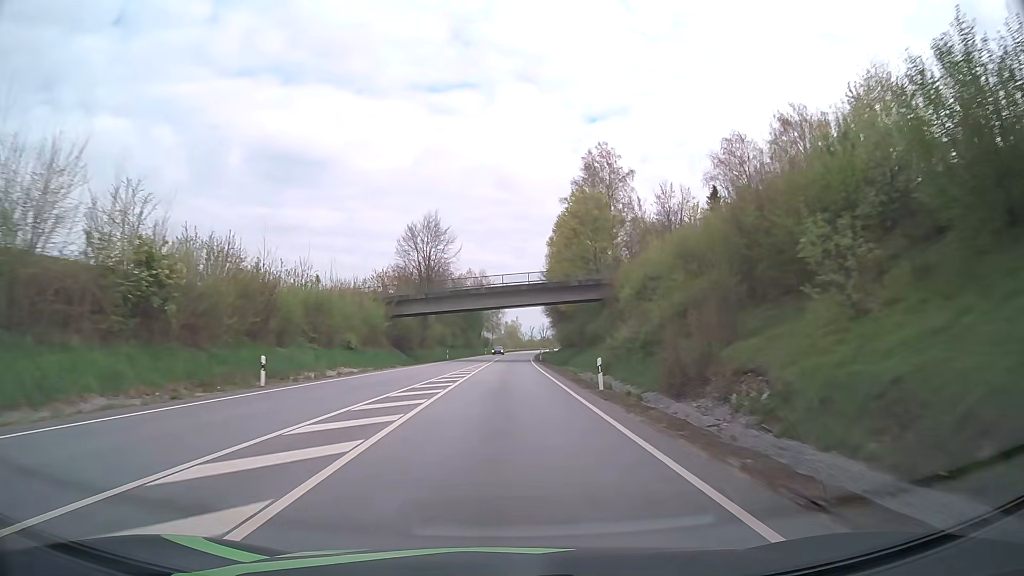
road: primary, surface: asphalt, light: Day
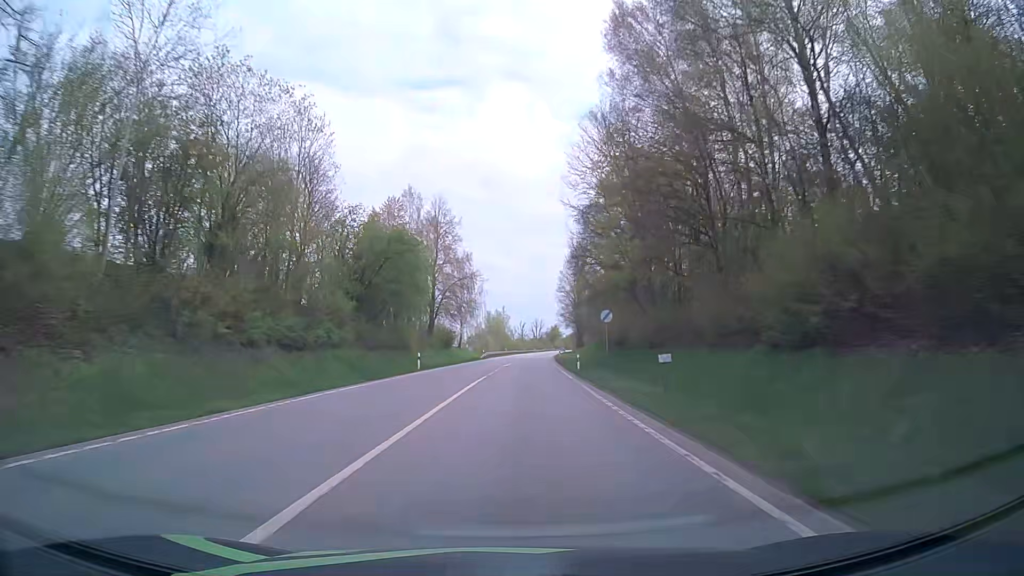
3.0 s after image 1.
(+0.8, +79.3) m; +2°
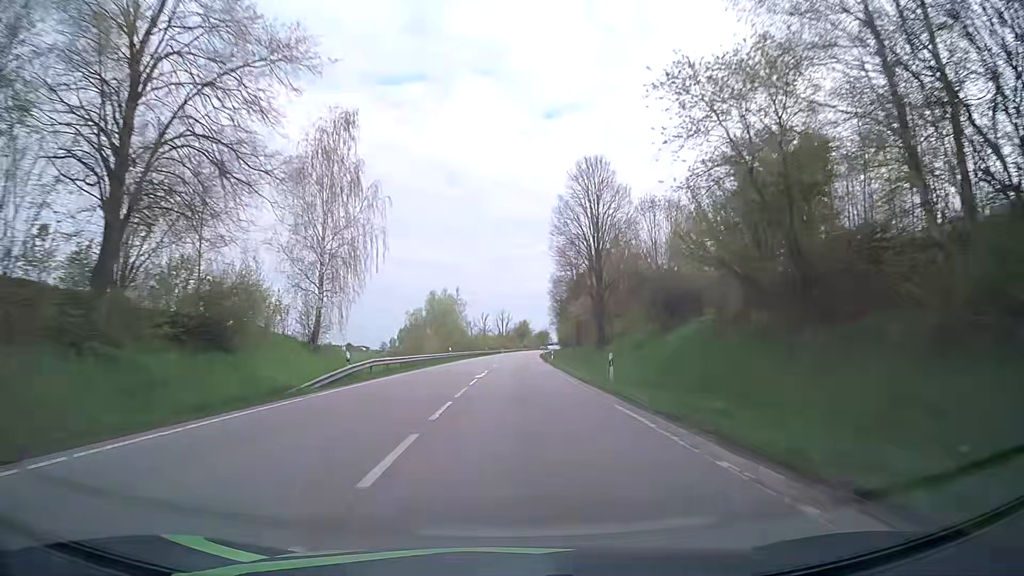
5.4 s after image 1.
(+1.4, +63.3) m; +3°
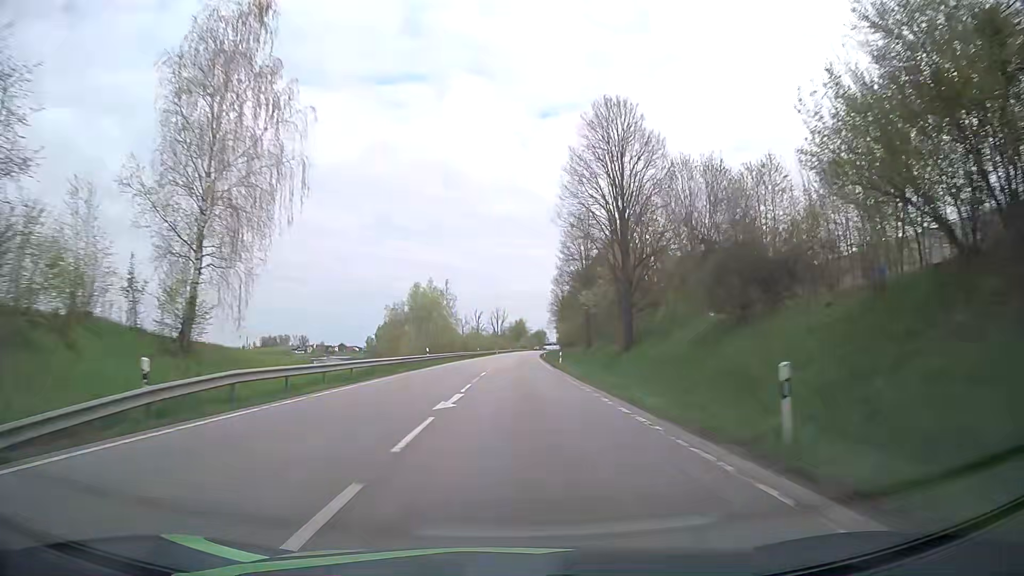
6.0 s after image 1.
(+0.1, +15.8) m; 0°
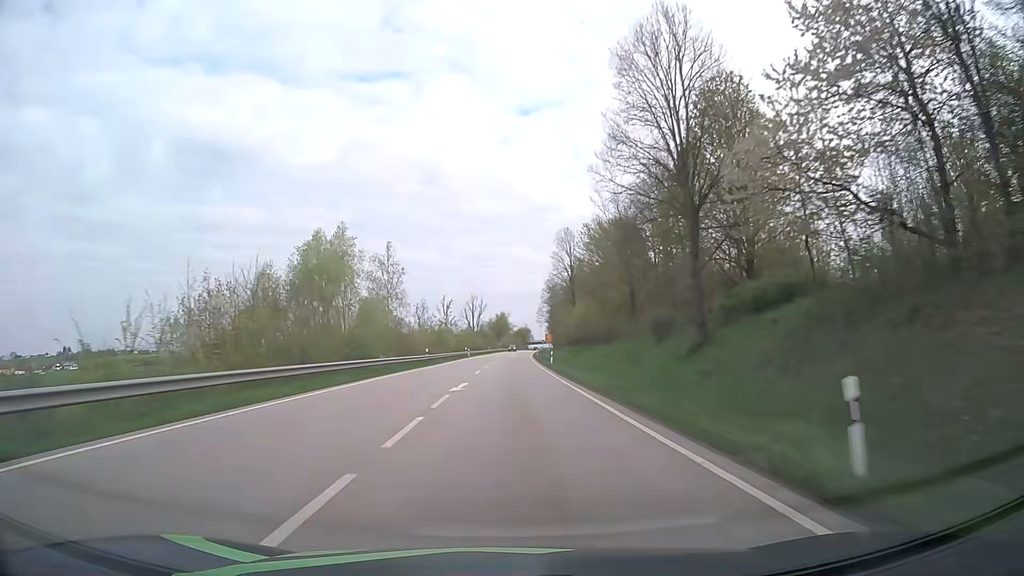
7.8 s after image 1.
(+0.8, +47.5) m; +2°
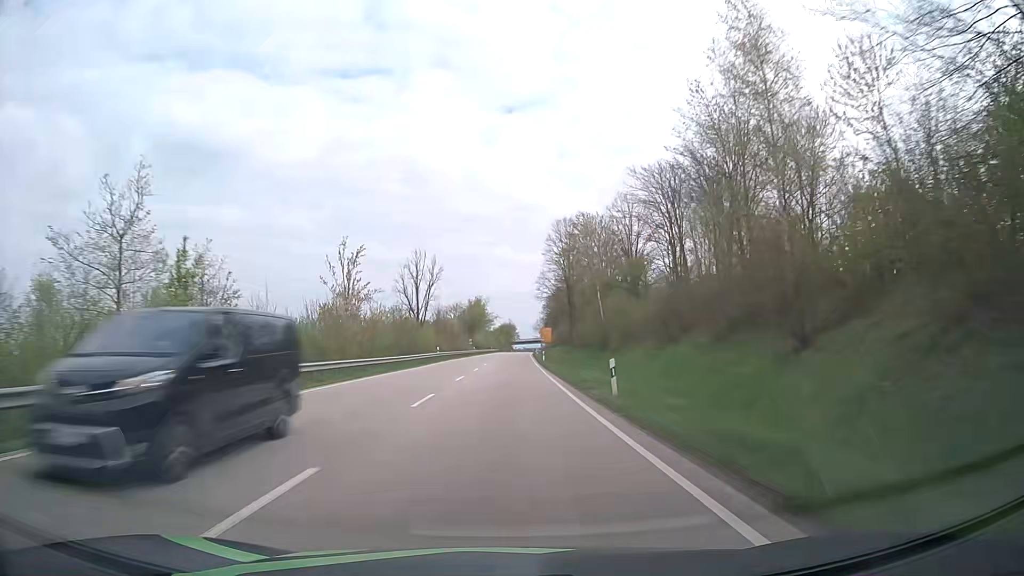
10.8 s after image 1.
(+0.8, +79.2) m; +1°
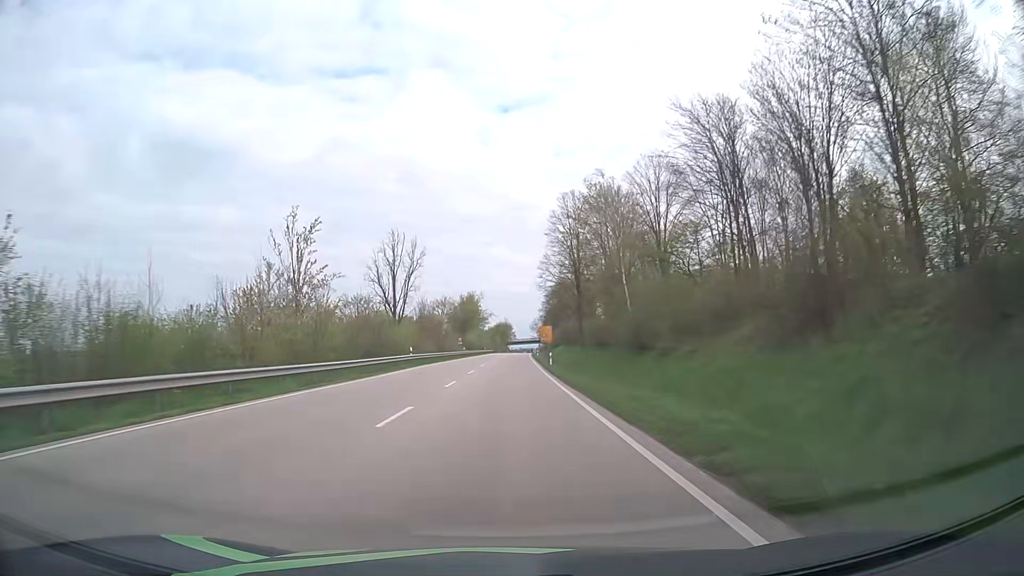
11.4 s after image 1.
(0.0, +15.9) m; 0°
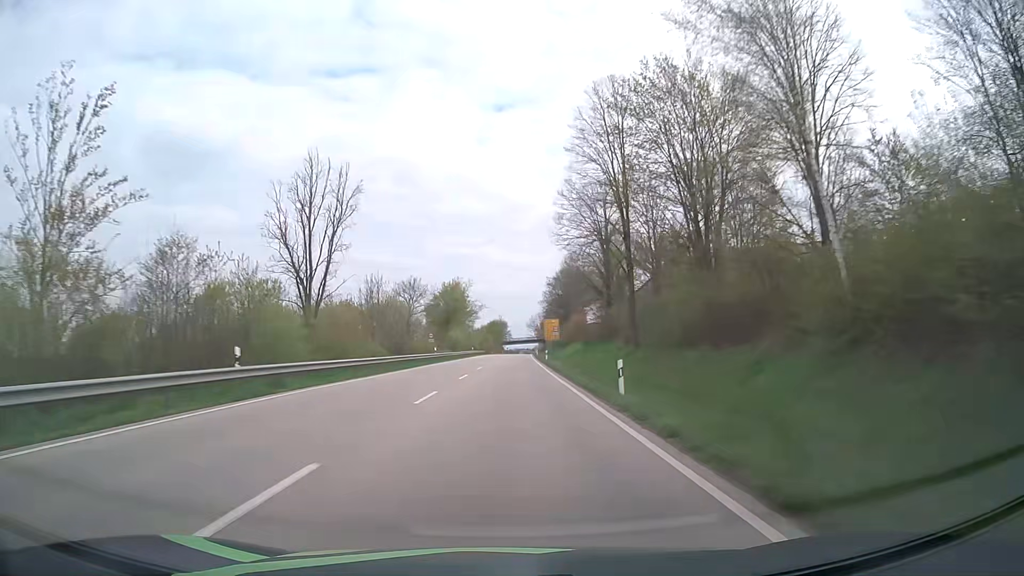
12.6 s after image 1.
(+0.1, +31.7) m; 0°
(0, +10) (0, +20) (0, +30) (0, +40) (0, +50) (+1, +60) (+1, +70) (+1, +80) (+1, +90) (+2, +100) m
